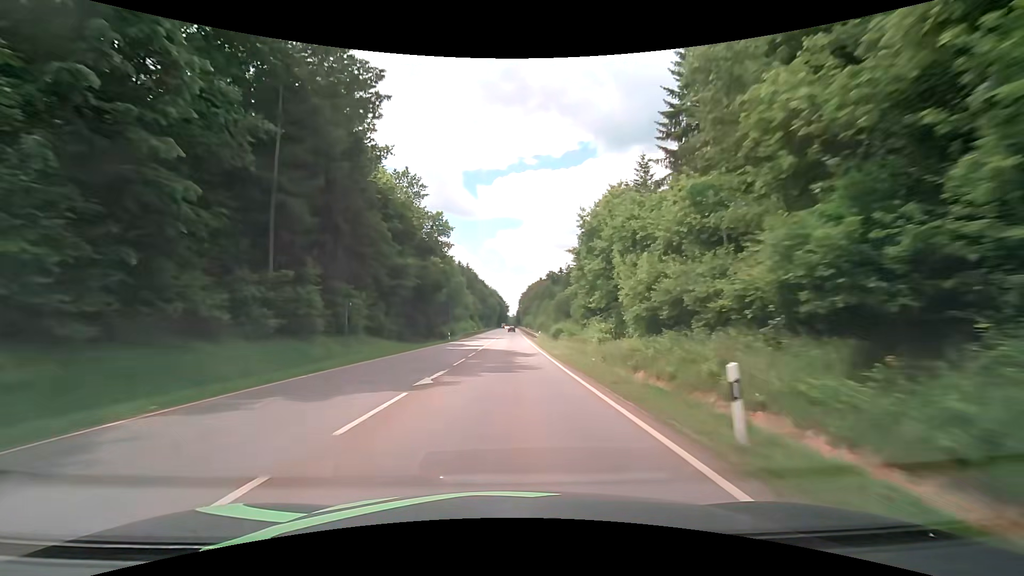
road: secondary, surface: asphalt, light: Day
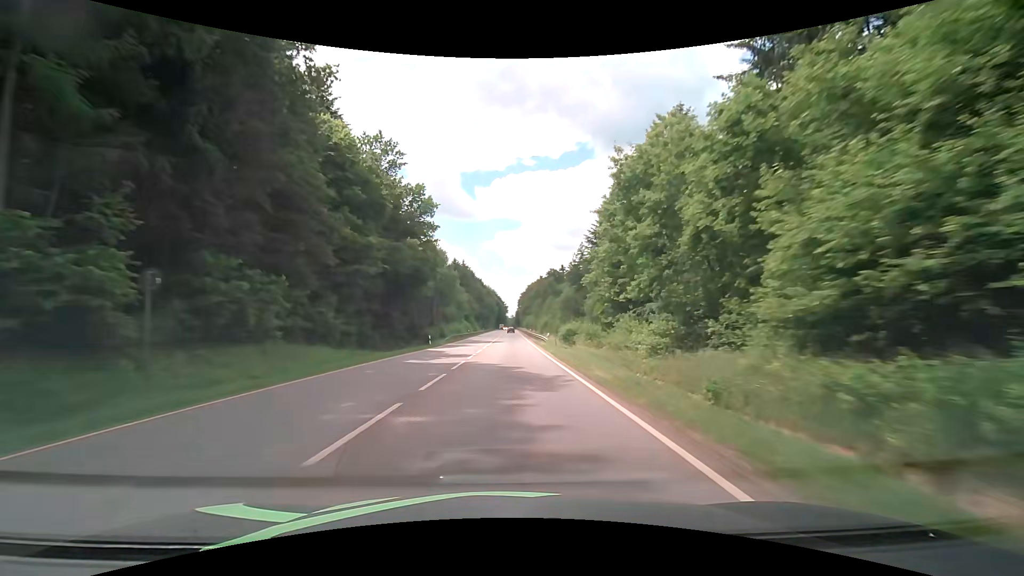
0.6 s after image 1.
(0.0, +13.6) m; 0°
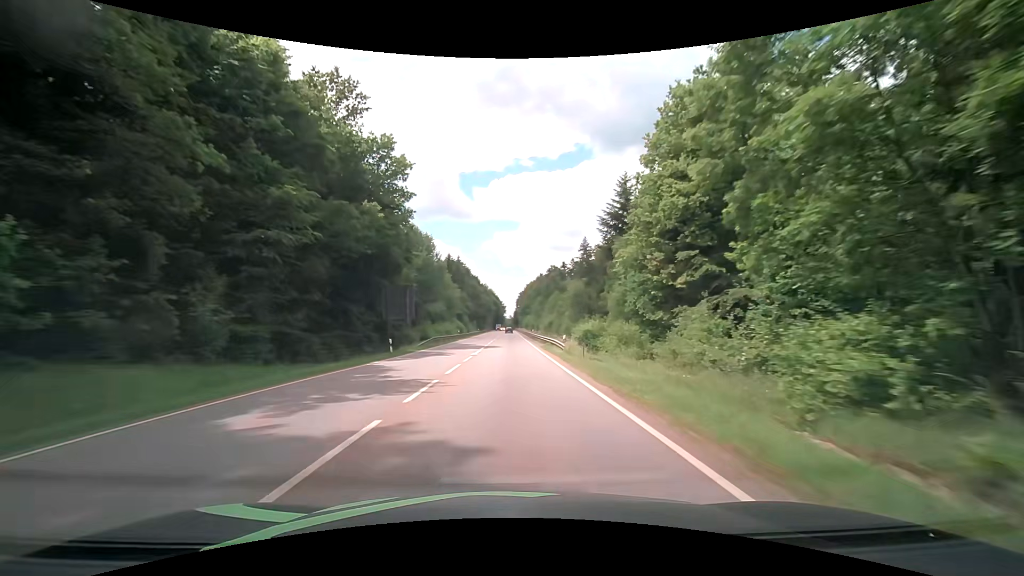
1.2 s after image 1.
(0.0, +13.8) m; 0°
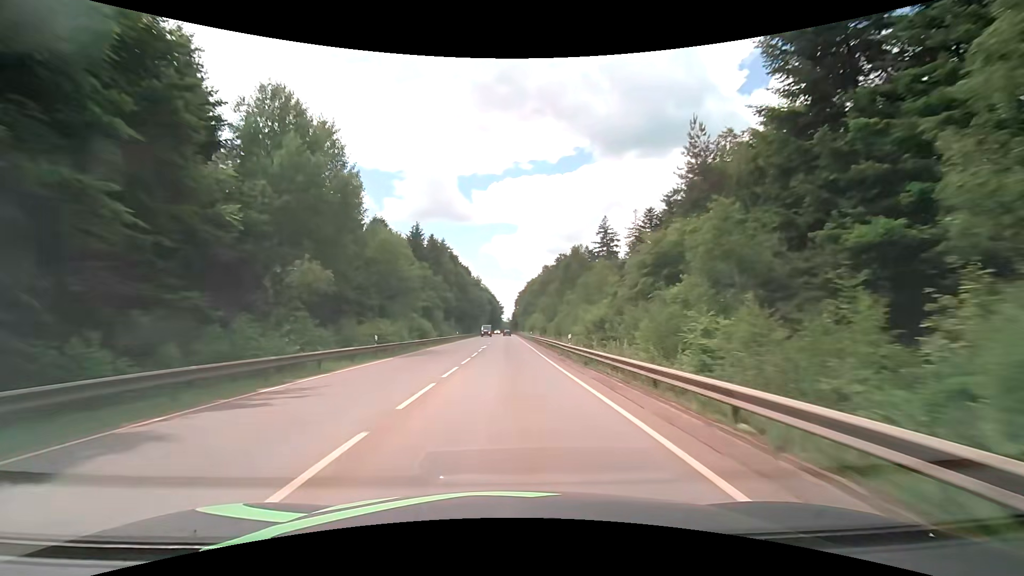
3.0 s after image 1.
(+0.2, +43.0) m; 0°
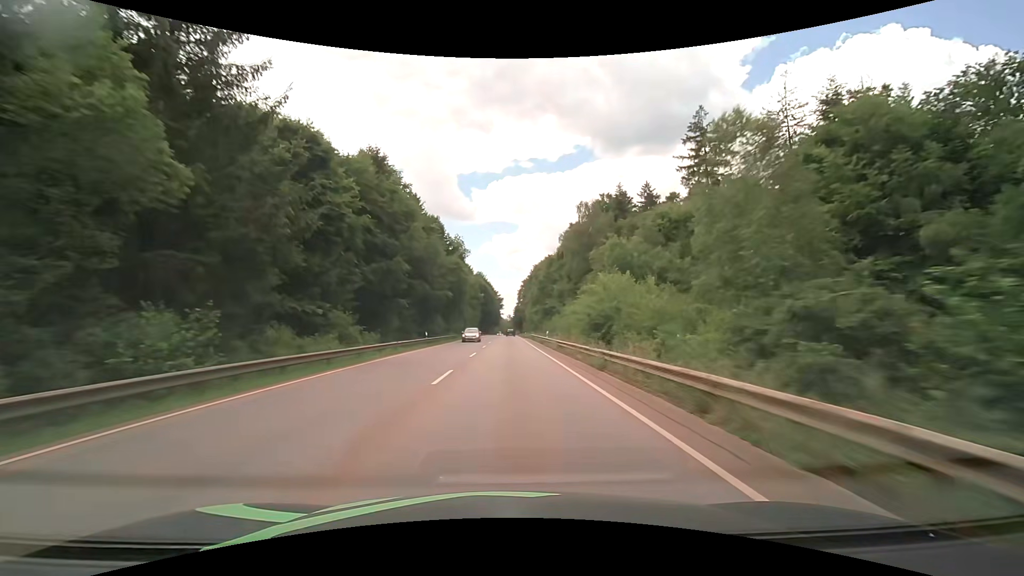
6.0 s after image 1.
(-0.1, +75.7) m; 0°
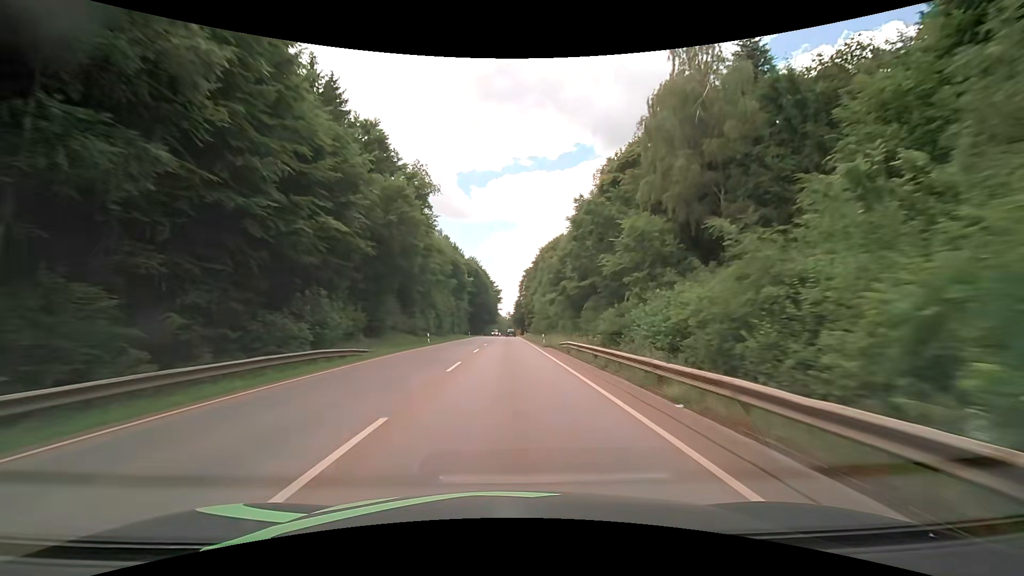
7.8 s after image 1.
(+0.1, +44.9) m; 0°
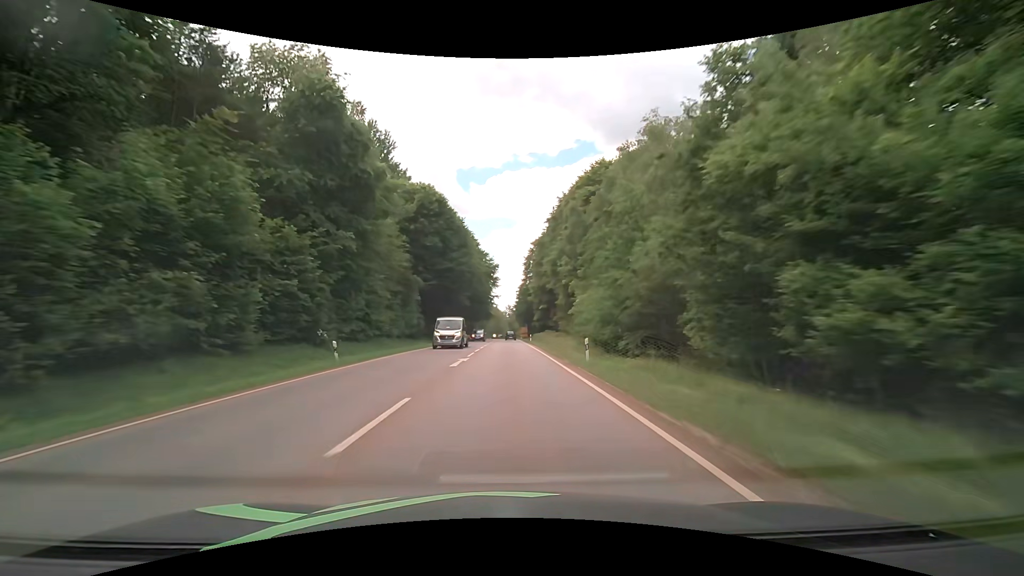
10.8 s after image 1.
(+0.2, +69.8) m; 0°
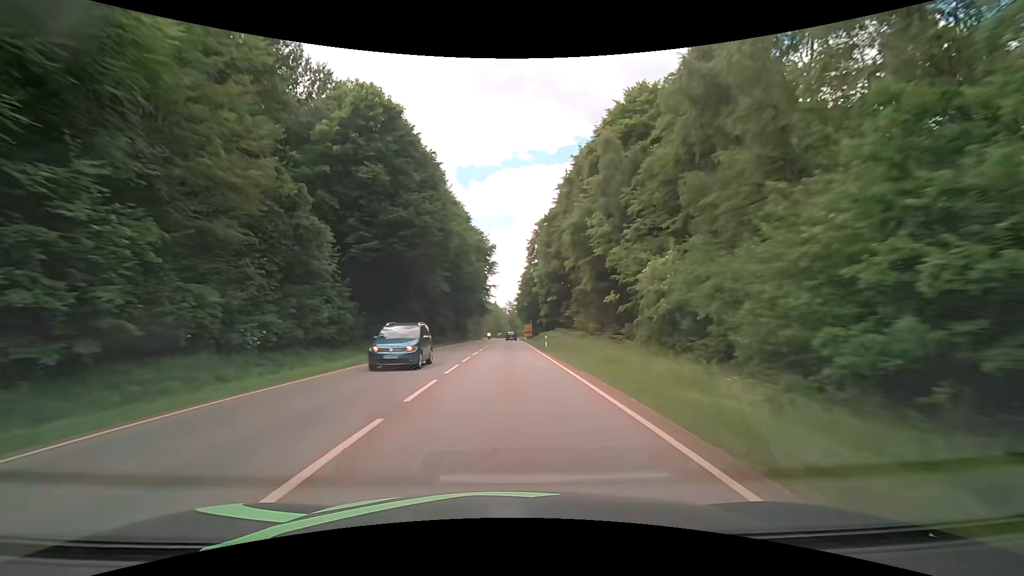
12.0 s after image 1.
(-0.1, +26.3) m; 0°
(0, +10) (0, +20) (0, +30) (0, +40) (0, +50) (0, +60) (0, +70) (0, +80) (0, +90) (0, +100) m
